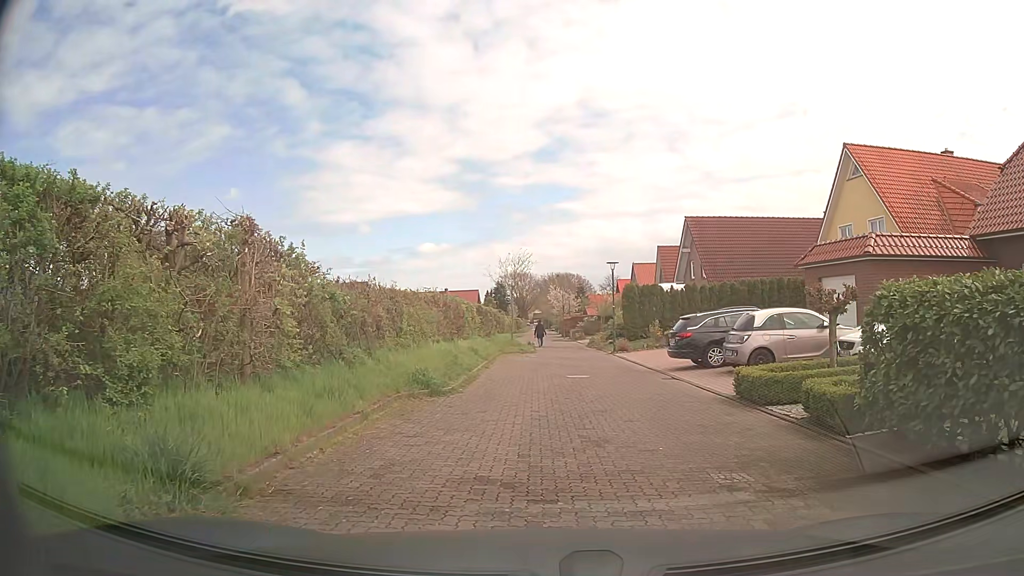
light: Day
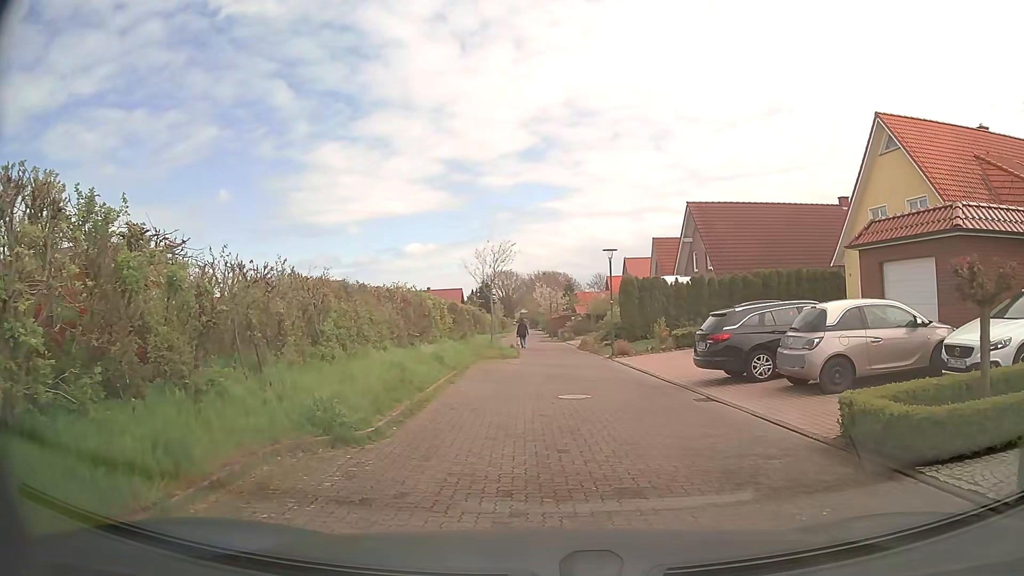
(+0.1, +5.0) m; +1°
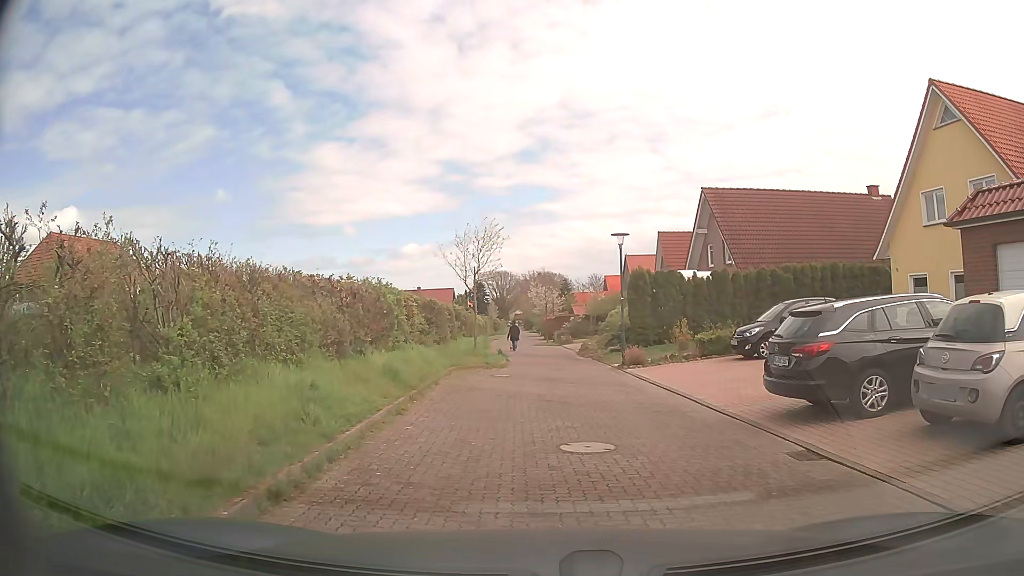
(+0.1, +5.0) m; +1°
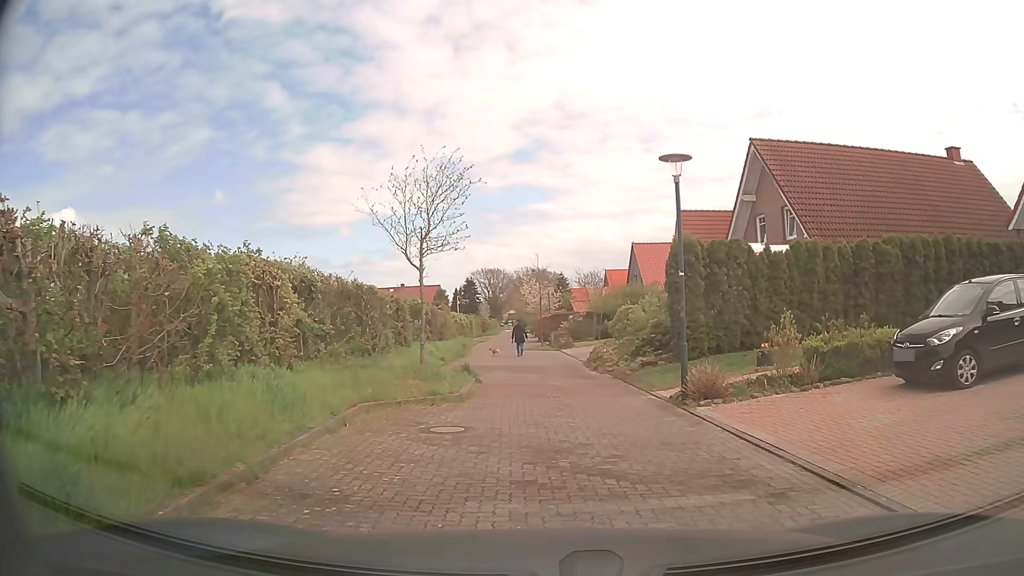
(-0.1, +9.7) m; 0°
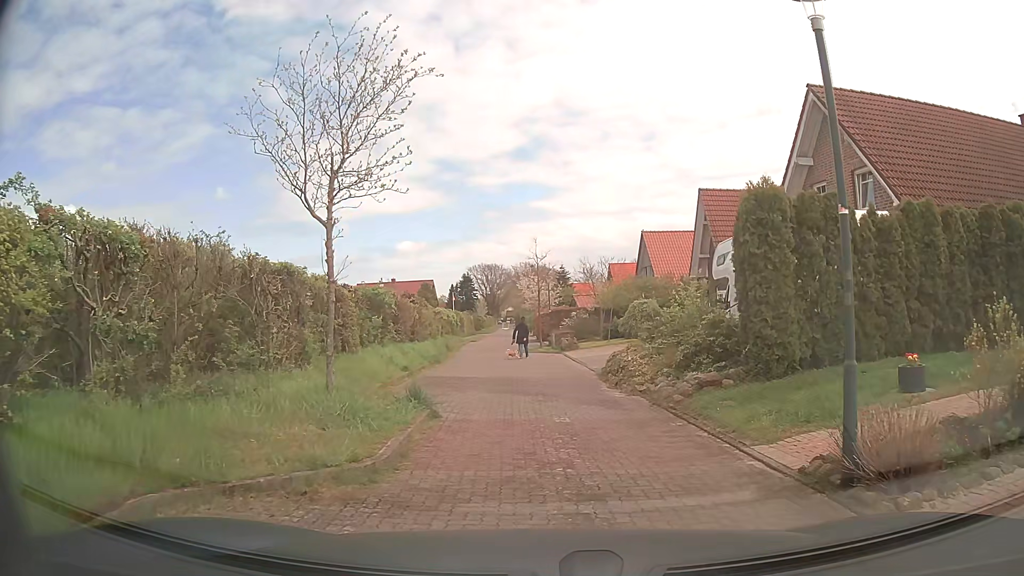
(0.0, +6.3) m; -1°
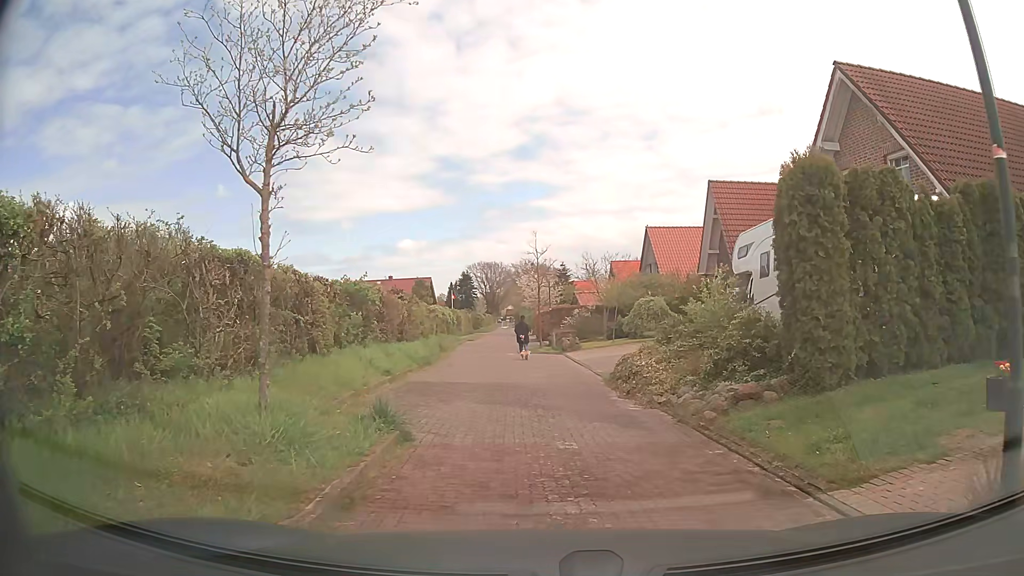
(0.0, +2.0) m; 0°
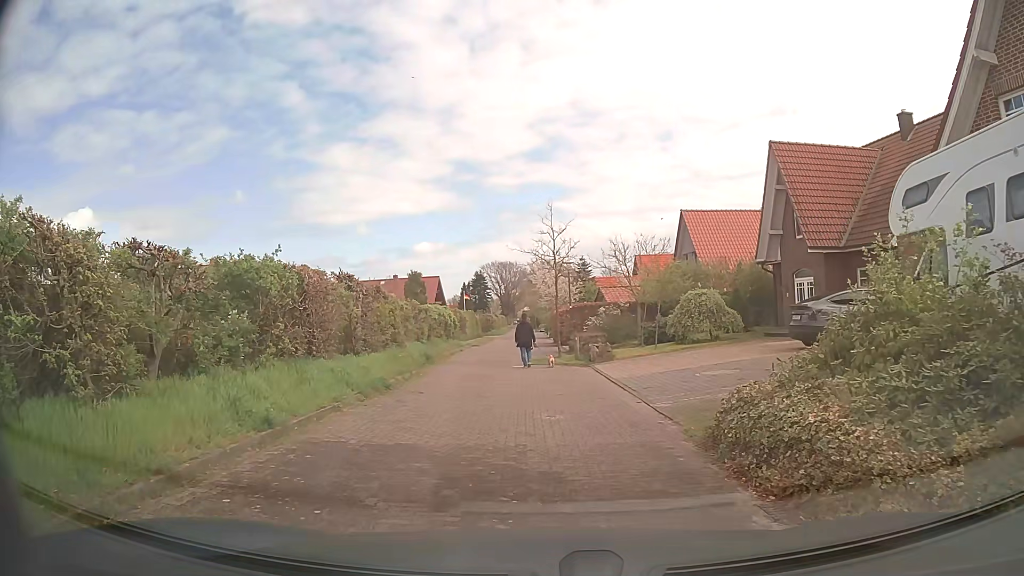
(-0.1, +7.7) m; -1°
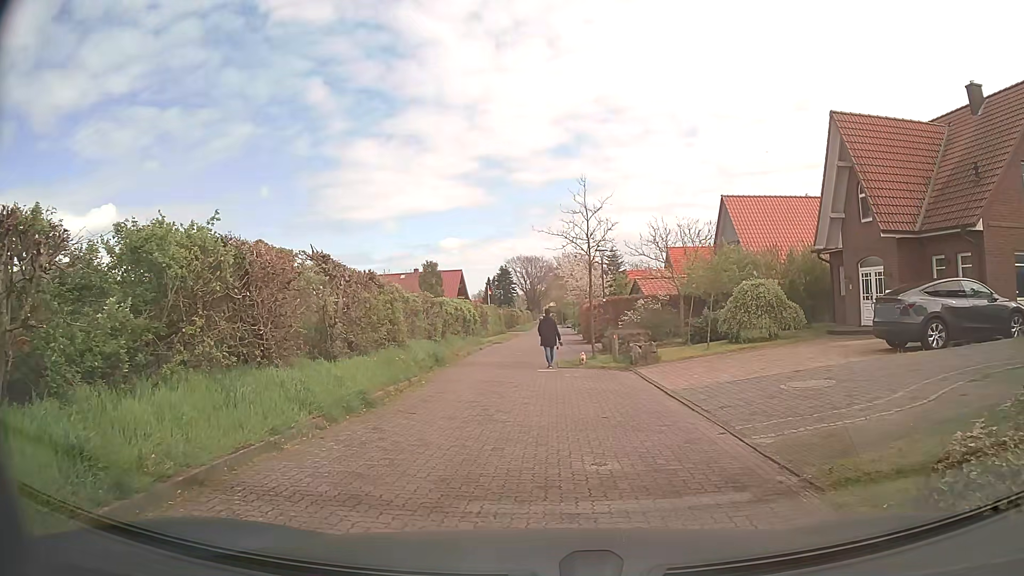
(-0.1, +3.7) m; -3°
